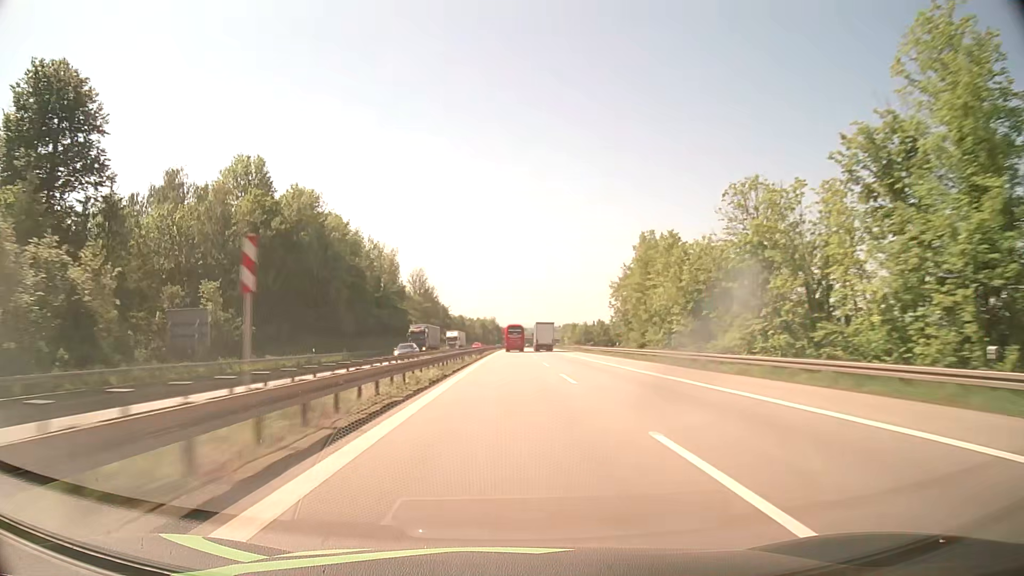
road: motorway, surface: asphalt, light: Day
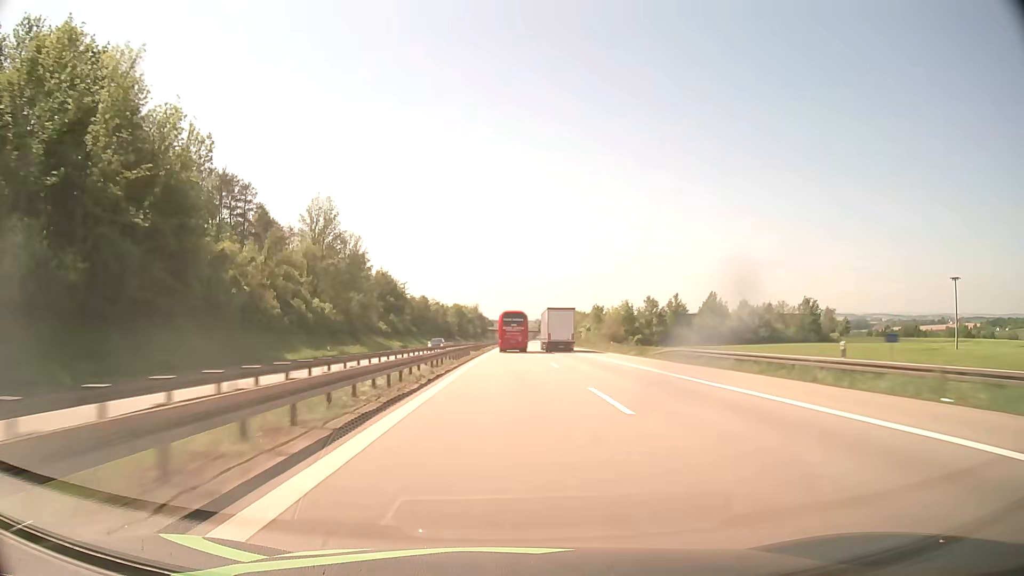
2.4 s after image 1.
(+0.8, +95.3) m; +1°
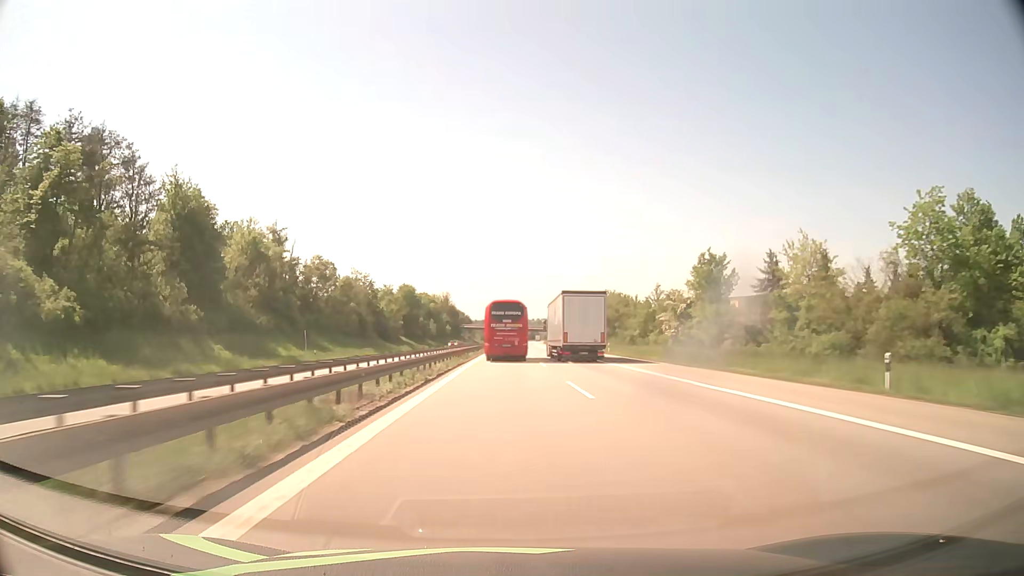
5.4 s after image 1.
(+1.3, +101.2) m; +1°
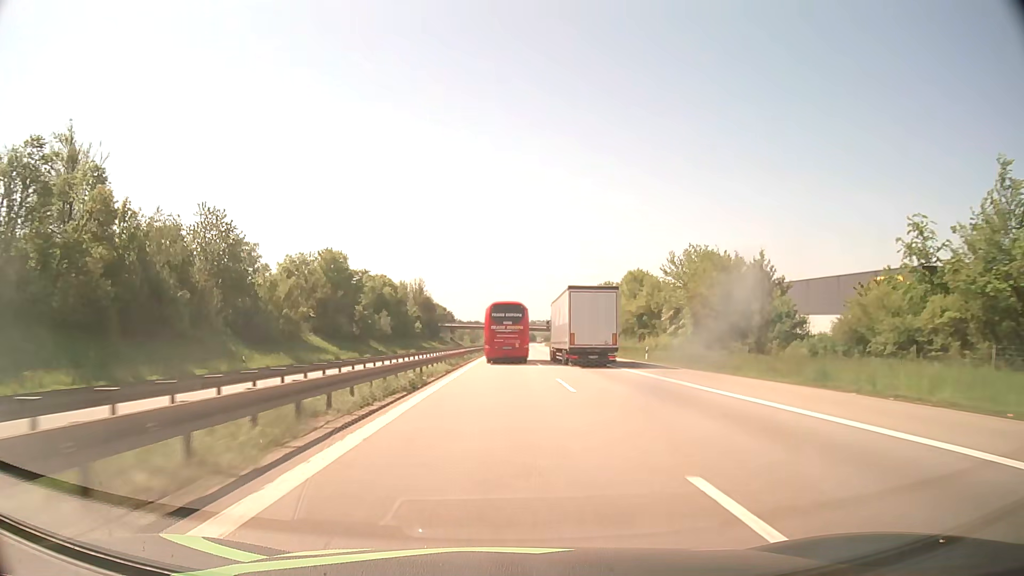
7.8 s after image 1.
(+0.3, +67.6) m; 0°
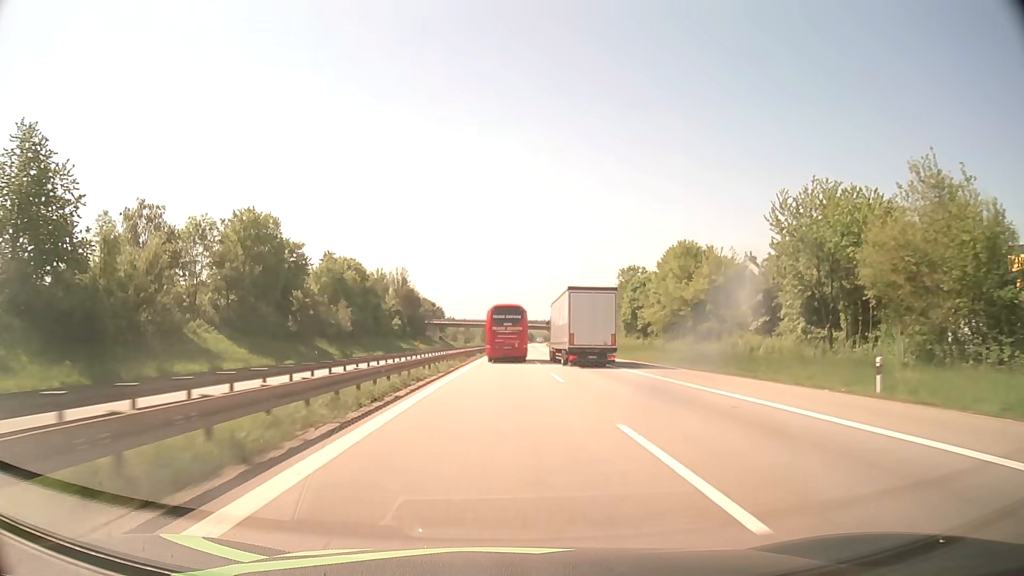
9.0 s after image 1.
(+0.1, +31.3) m; 0°
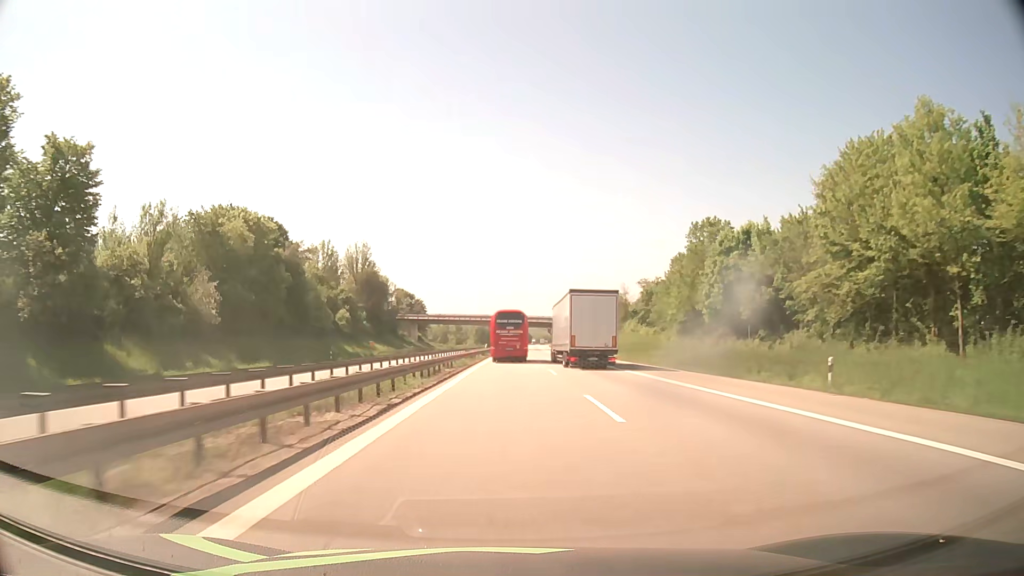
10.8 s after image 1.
(+0.2, +46.6) m; 0°
